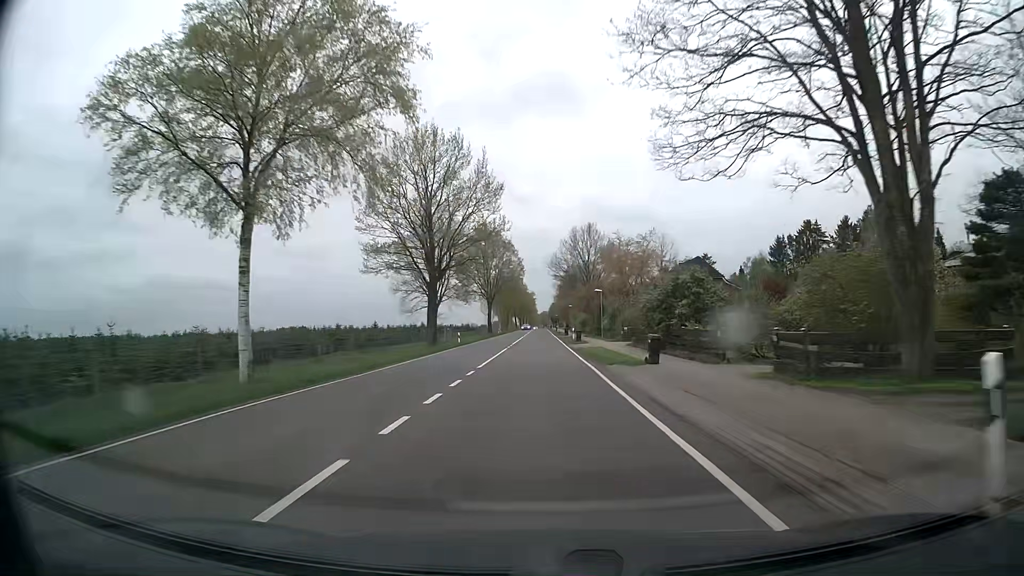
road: secondary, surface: asphalt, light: Day
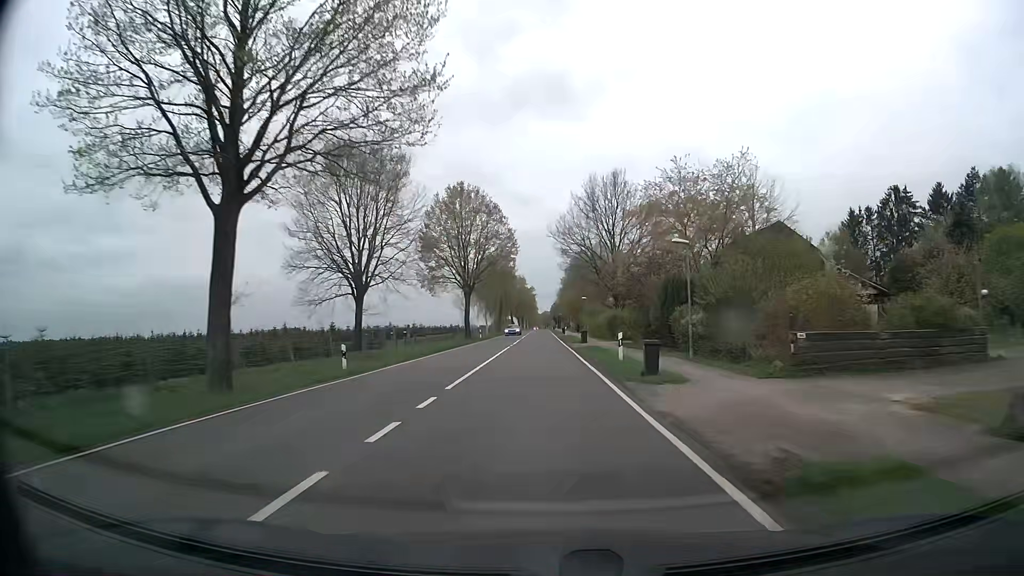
(-0.1, +32.2) m; 0°
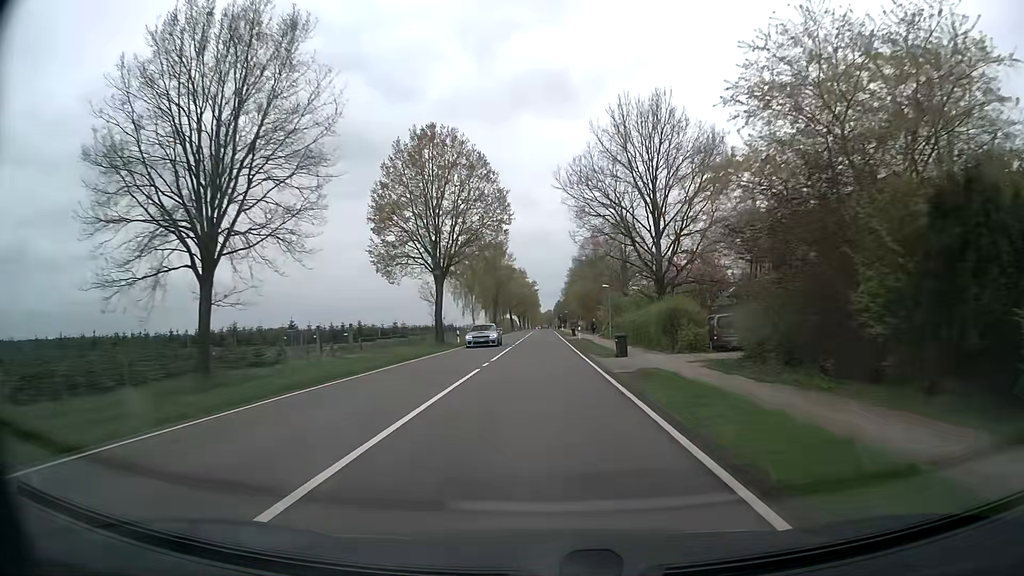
(0.0, +21.5) m; 0°
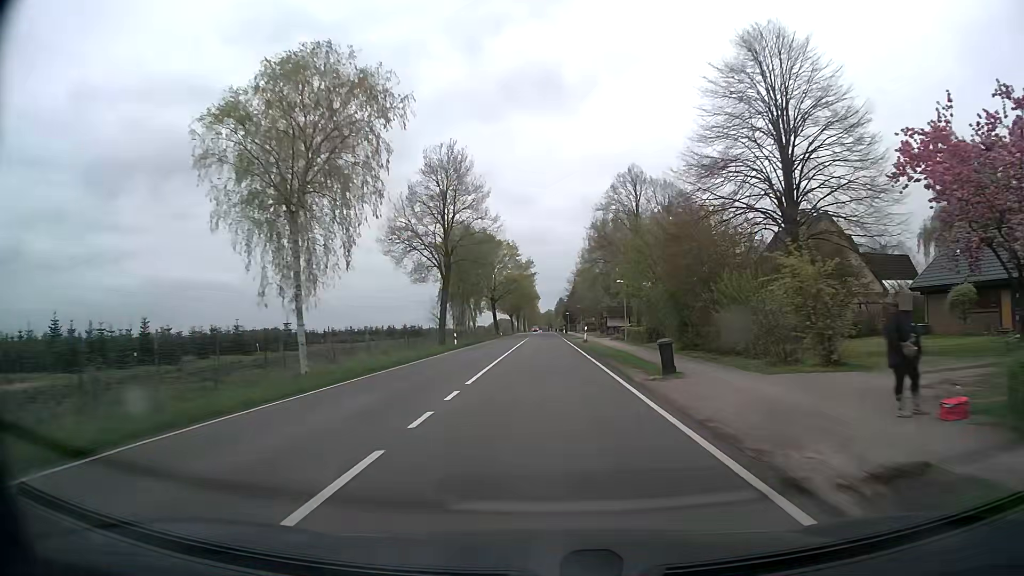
(+0.1, +53.6) m; 0°
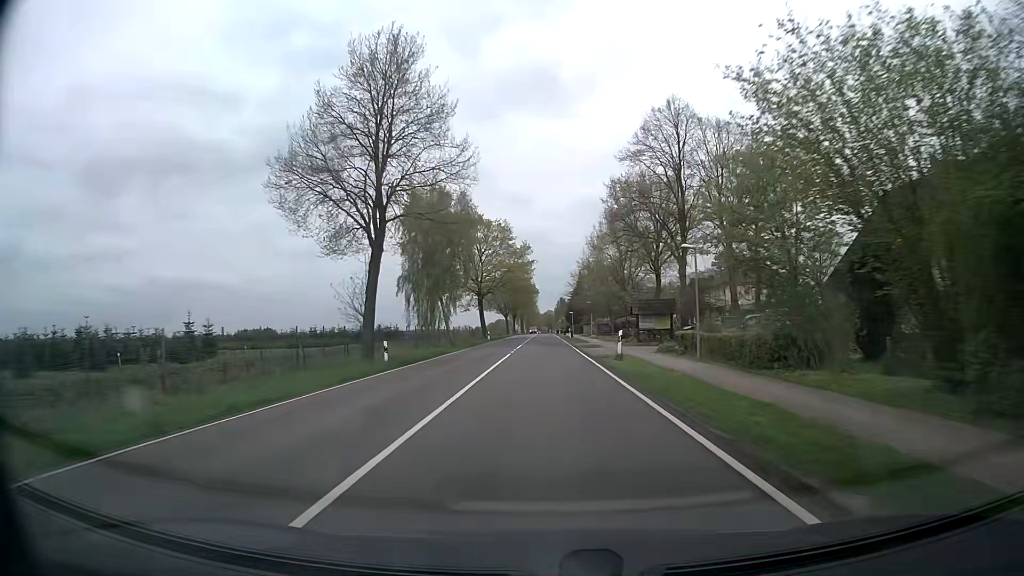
(0.0, +21.4) m; 0°
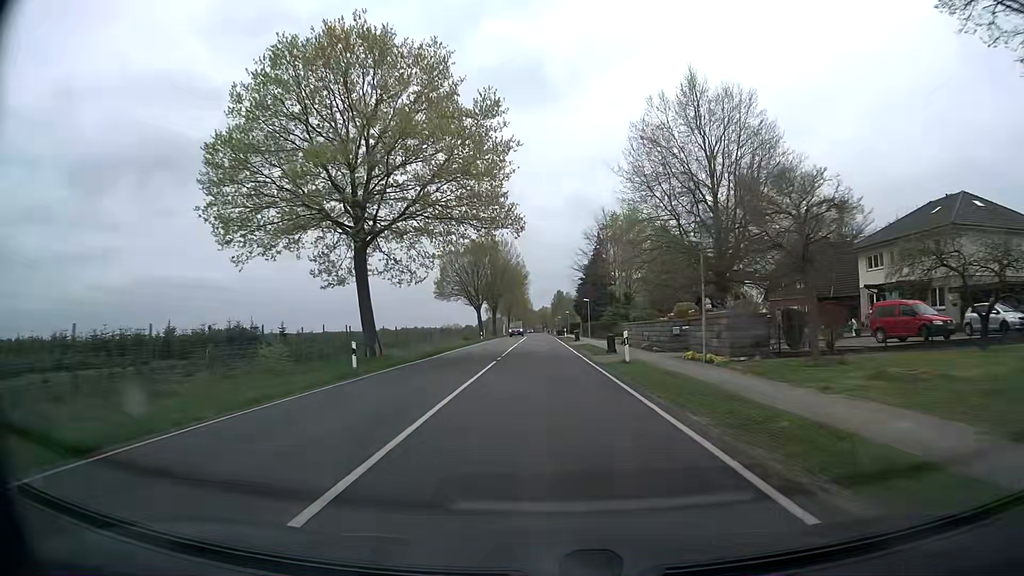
(+0.1, +53.7) m; 0°
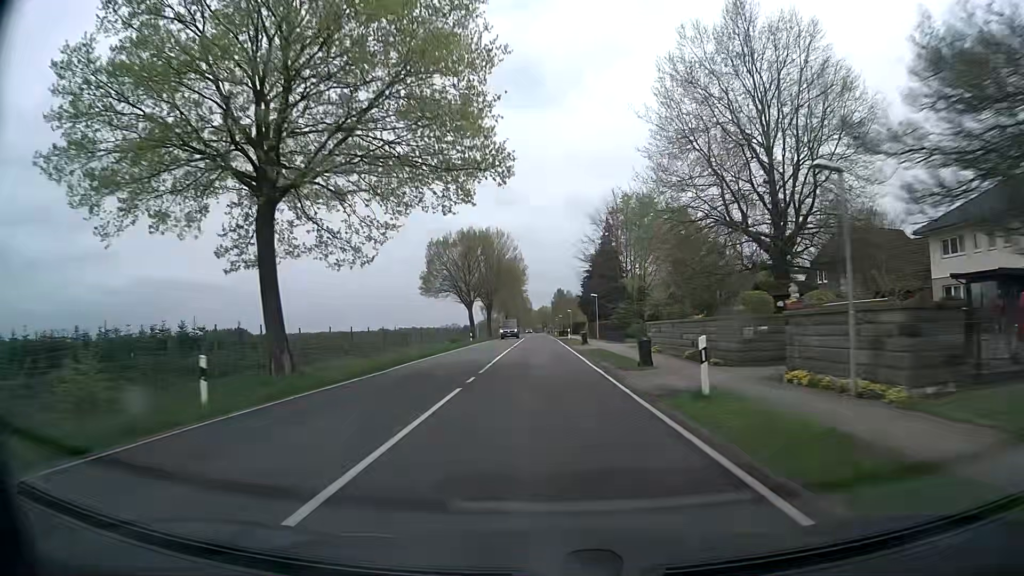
(0.0, +10.8) m; 0°
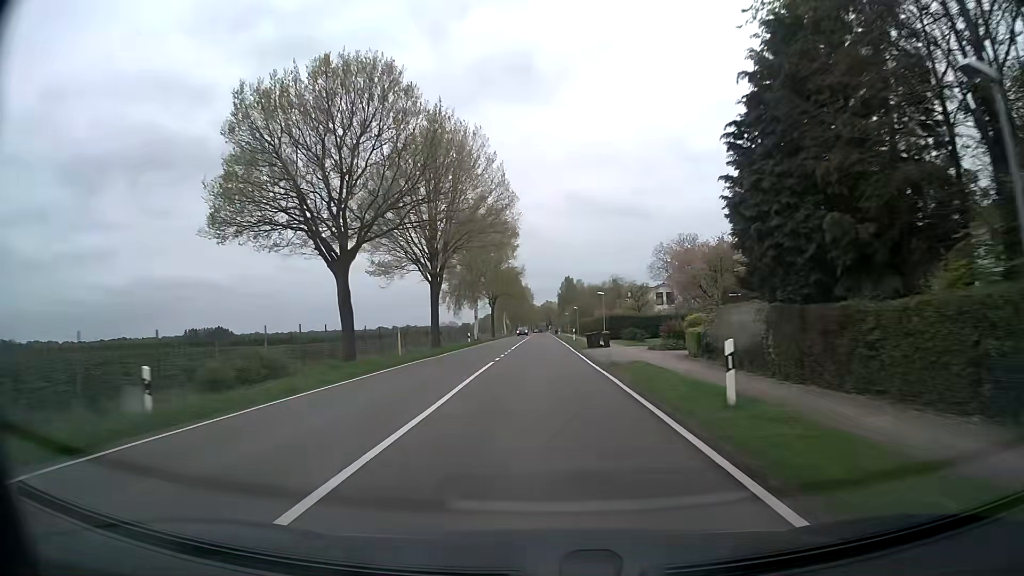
(-0.2, +54.0) m; 0°
(0, +10) (0, +20) (0, +30) (0, +40) (0, +50) (0, +60) (0, +70) (0, +80) (0, +90) (0, +100) m
